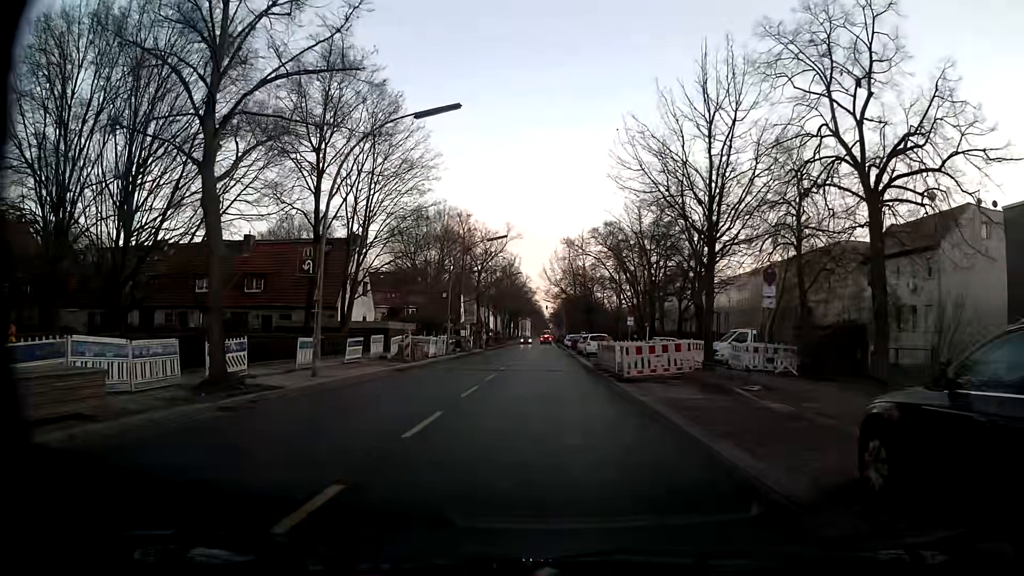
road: residential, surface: asphalt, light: Day
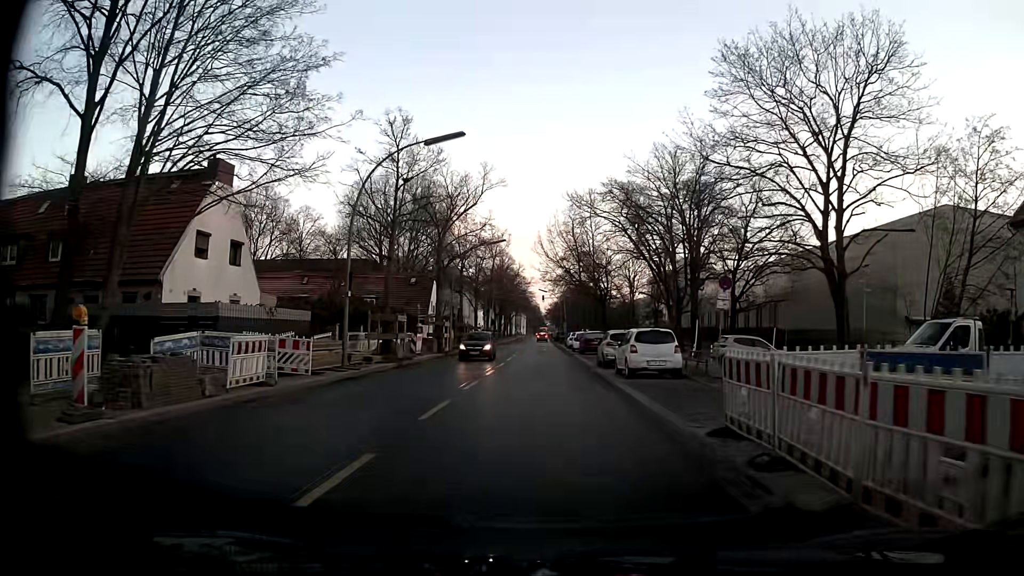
(+0.1, +22.7) m; +1°
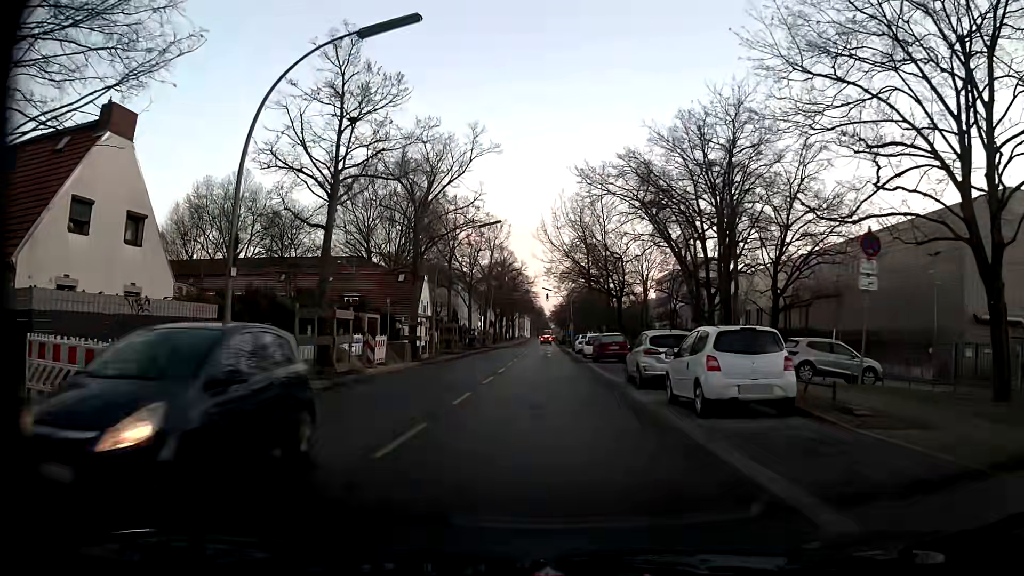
(-0.1, +9.0) m; 0°
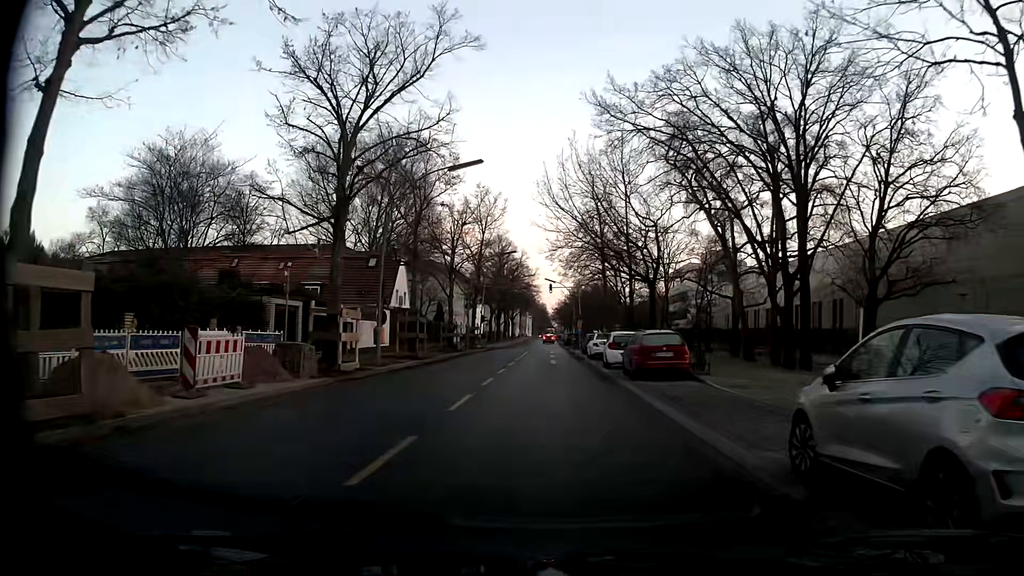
(-0.2, +13.5) m; -1°
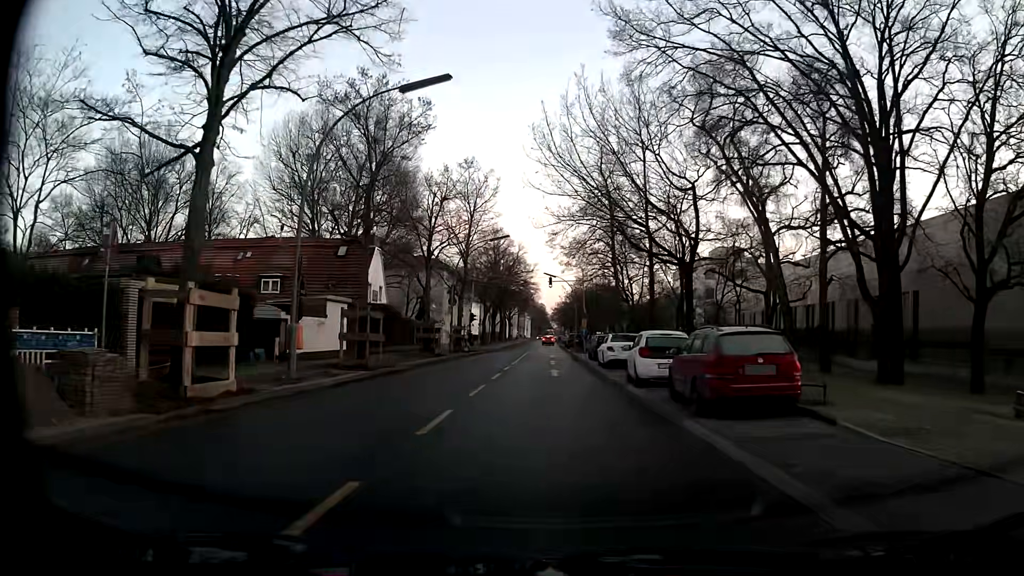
(+0.1, +8.9) m; 0°
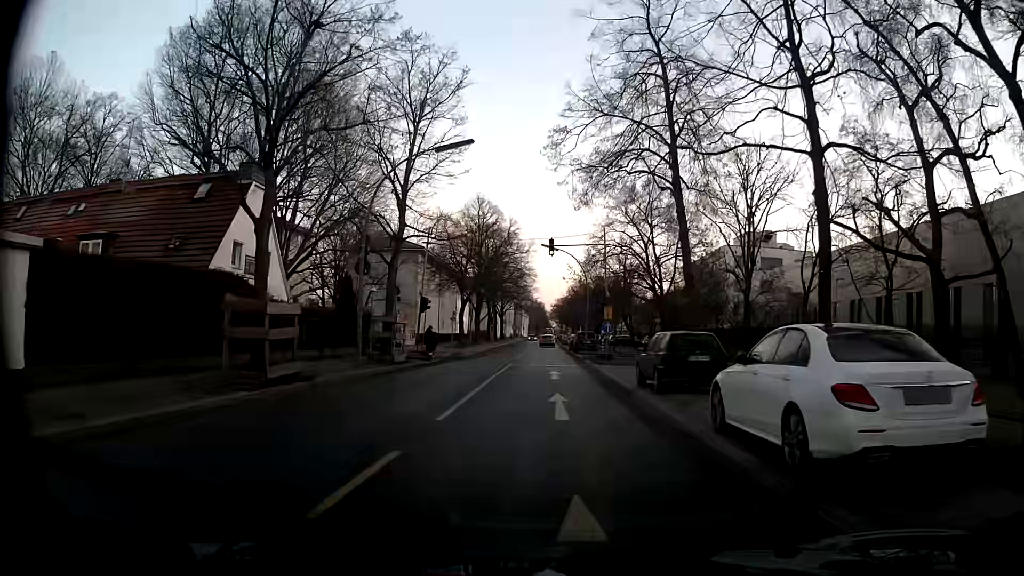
(+0.2, +22.3) m; 0°
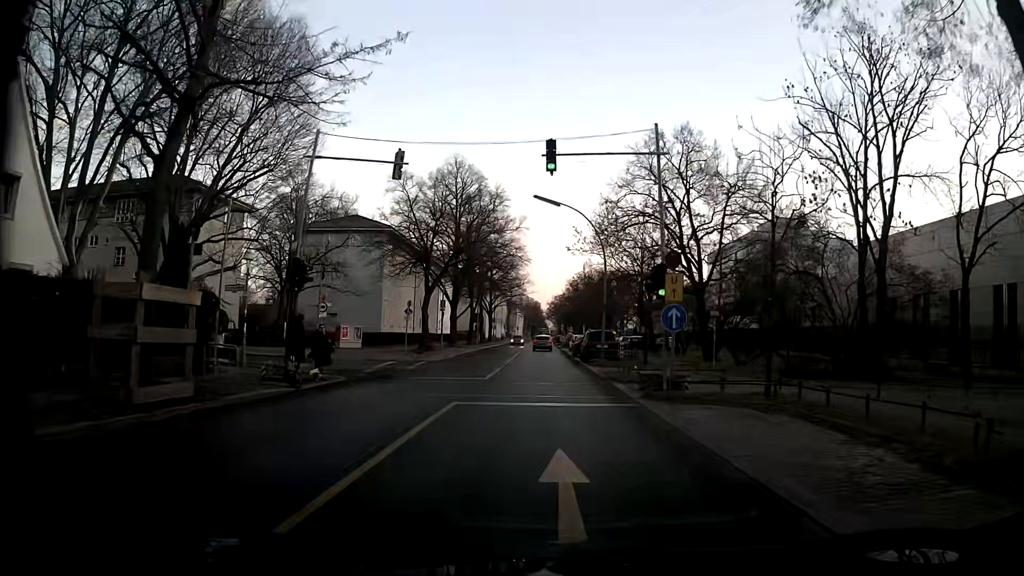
(+0.1, +17.9) m; +2°
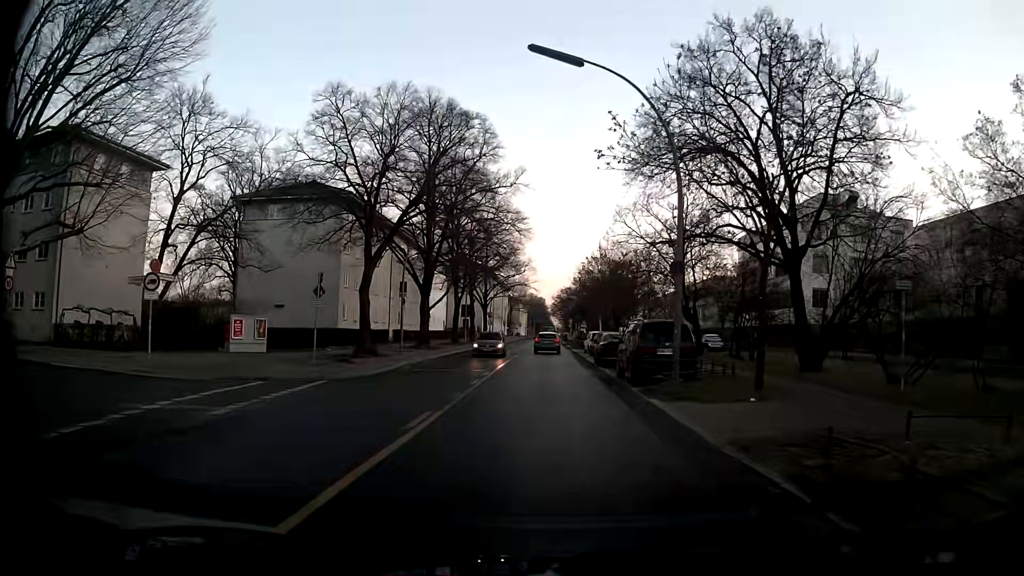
(-0.4, +17.3) m; -1°
